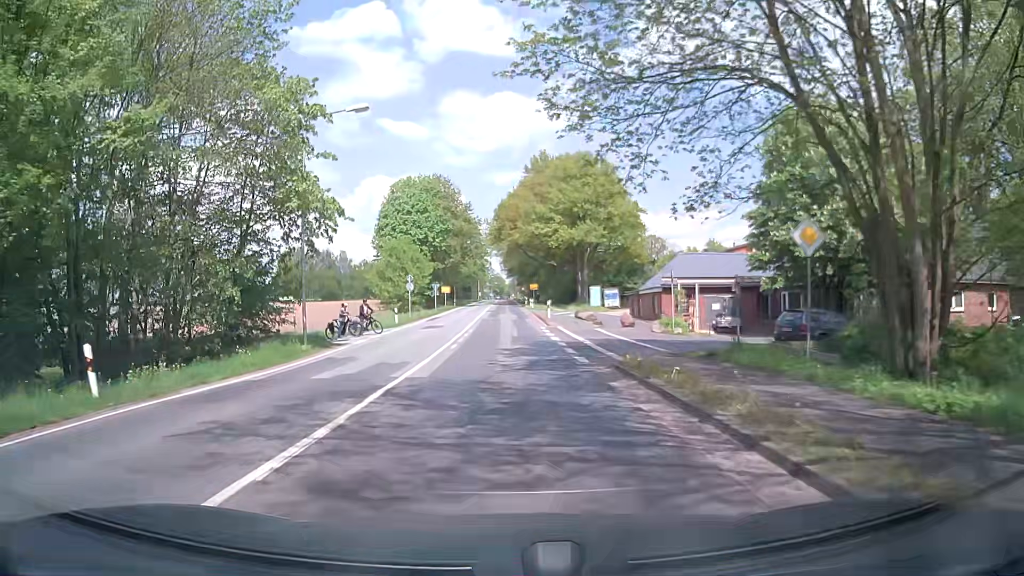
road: primary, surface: asphalt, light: Day
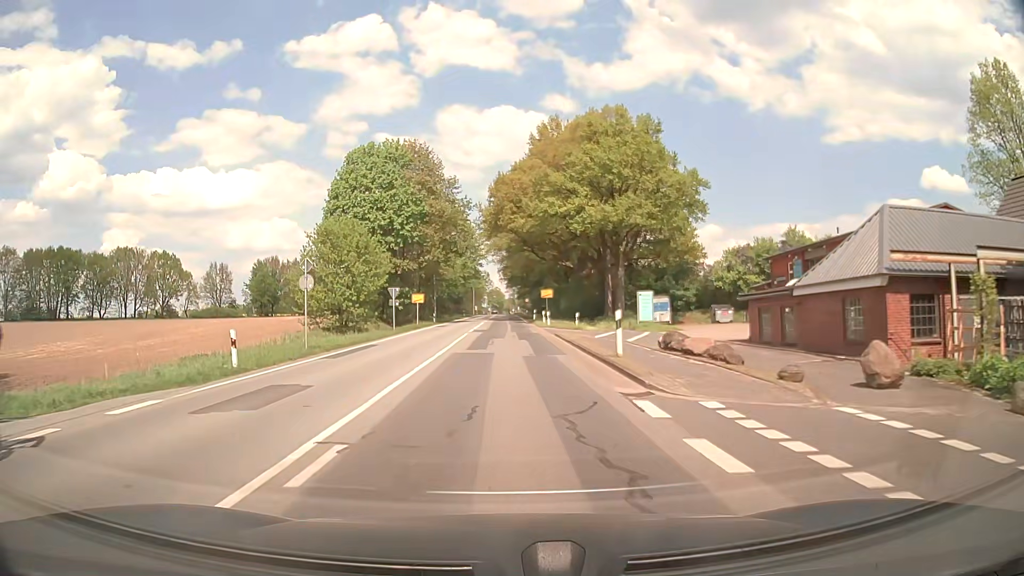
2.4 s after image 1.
(+0.1, +26.6) m; -1°
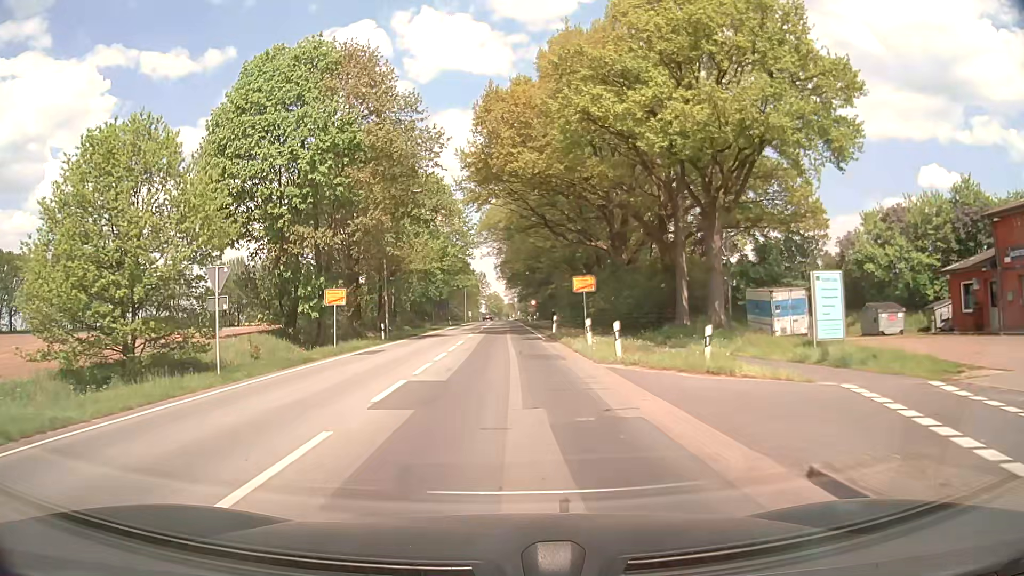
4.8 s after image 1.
(+0.4, +27.7) m; +1°
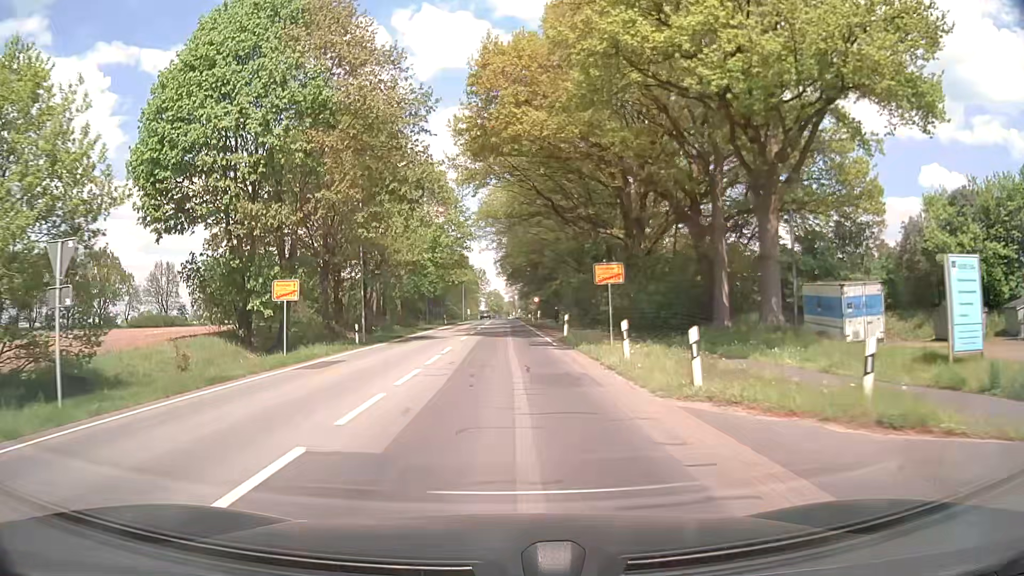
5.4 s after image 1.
(0.0, +7.0) m; 0°
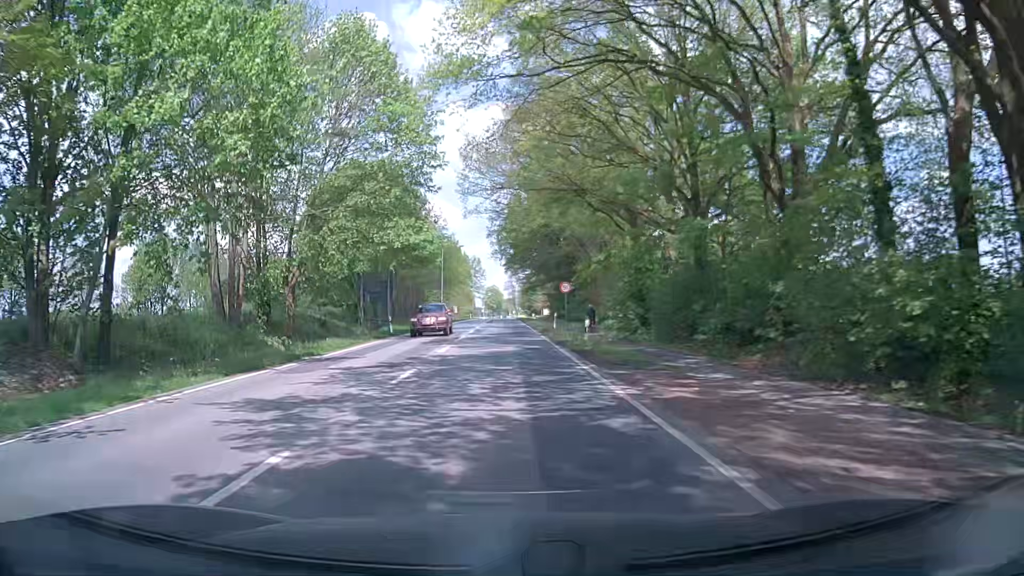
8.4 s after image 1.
(-0.1, +37.2) m; 0°
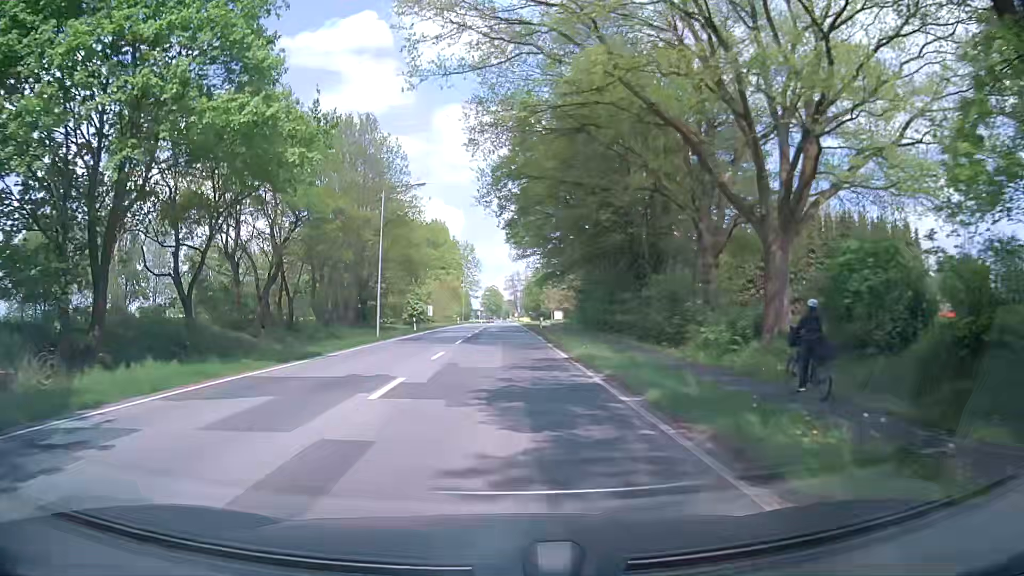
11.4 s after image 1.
(-0.2, +39.2) m; 0°
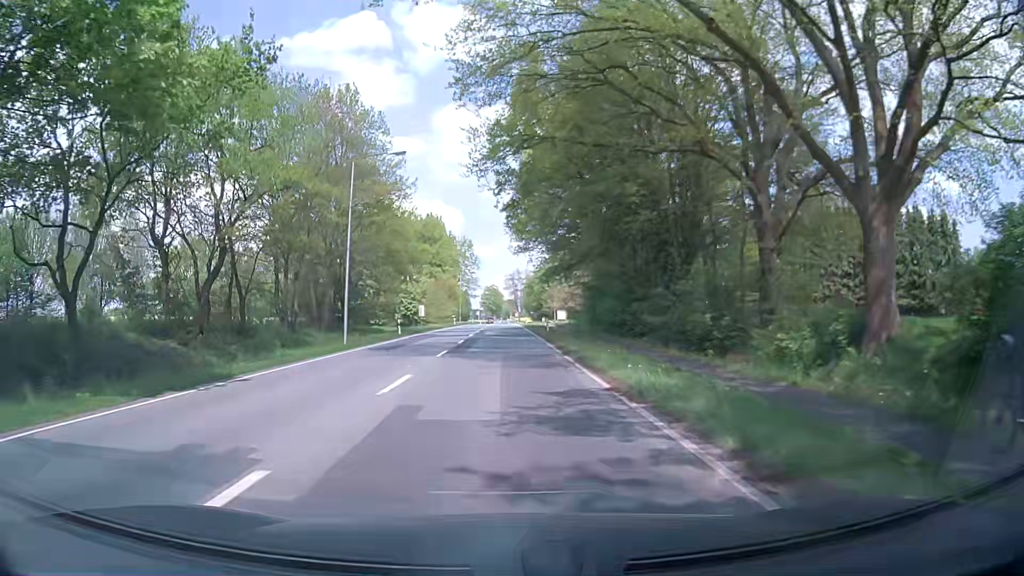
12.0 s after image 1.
(0.0, +7.9) m; 0°
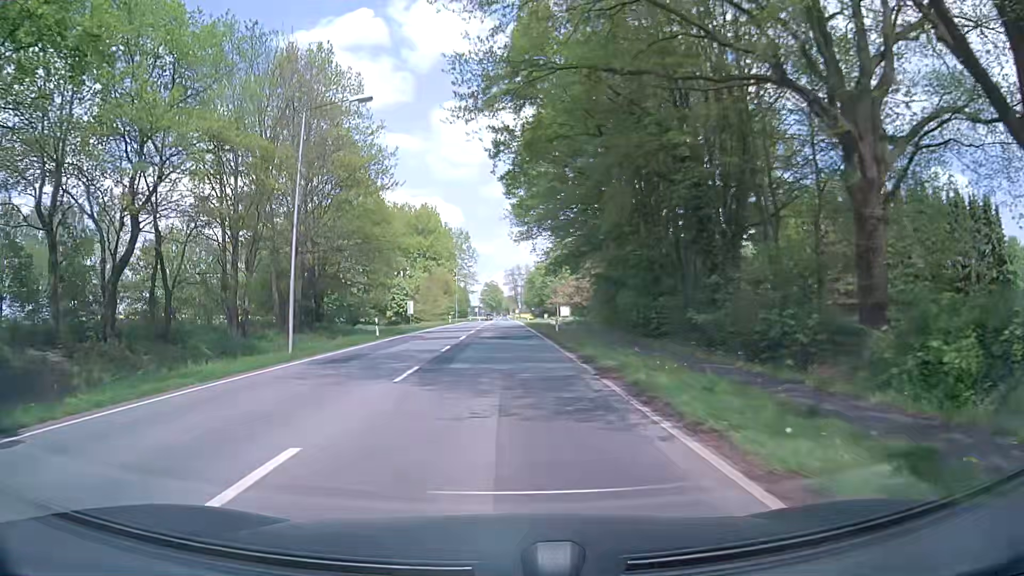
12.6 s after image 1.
(+0.1, +8.0) m; 0°
(0, +10) (0, +20) (0, +30) (0, +40) (0, +50) (0, +60) (0, +70) (0, +80) (0, +90) (0, +100) m
